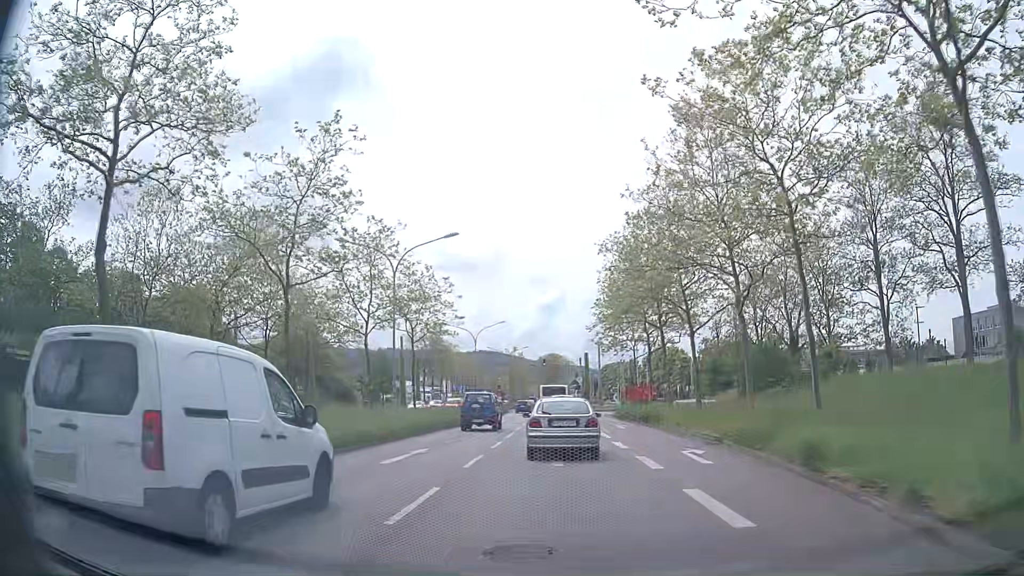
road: primary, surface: asphalt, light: Day
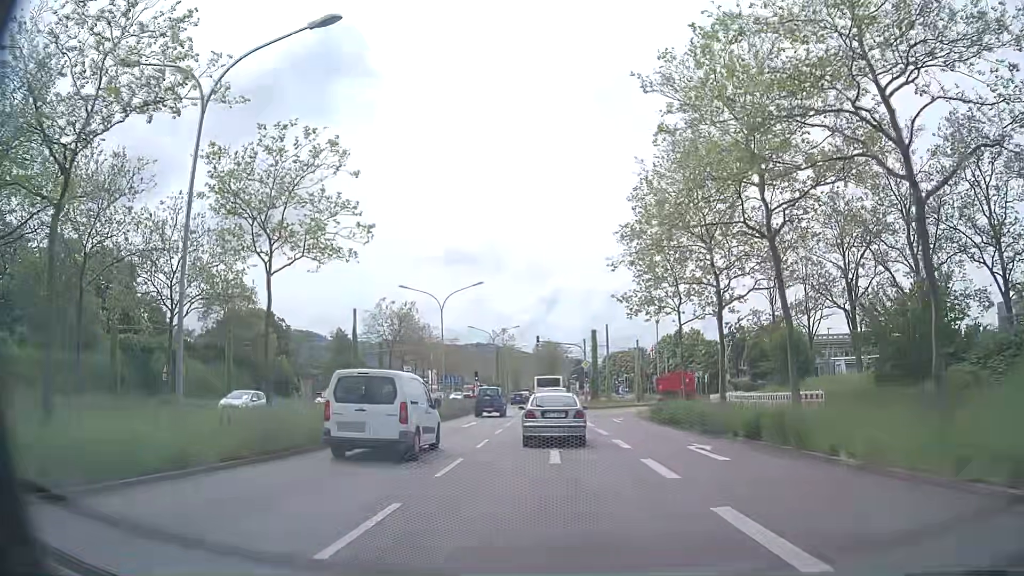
(0.0, +20.7) m; 0°
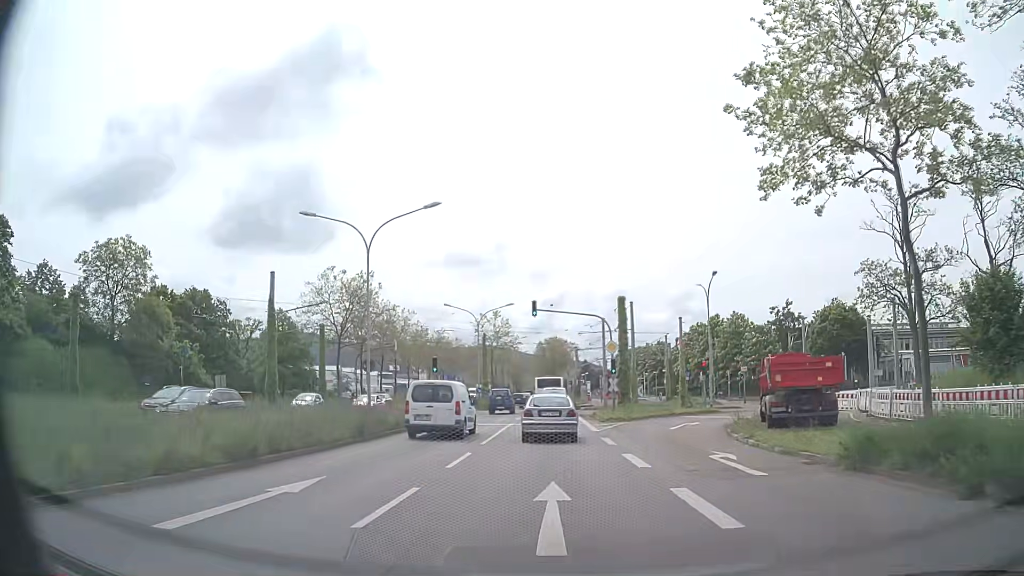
(+0.1, +22.6) m; -1°
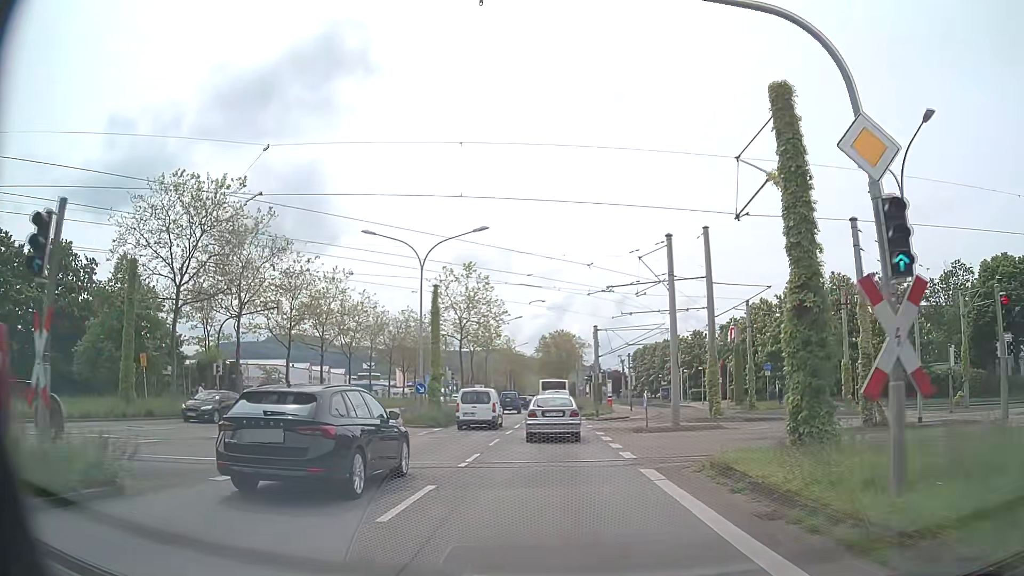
(+0.1, +29.9) m; 0°
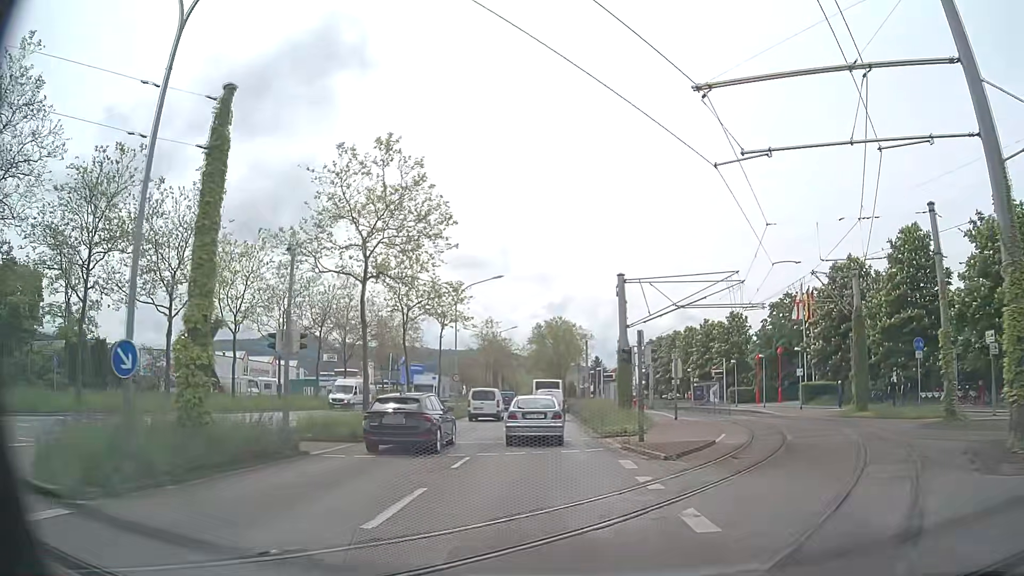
(+0.3, +24.0) m; +1°
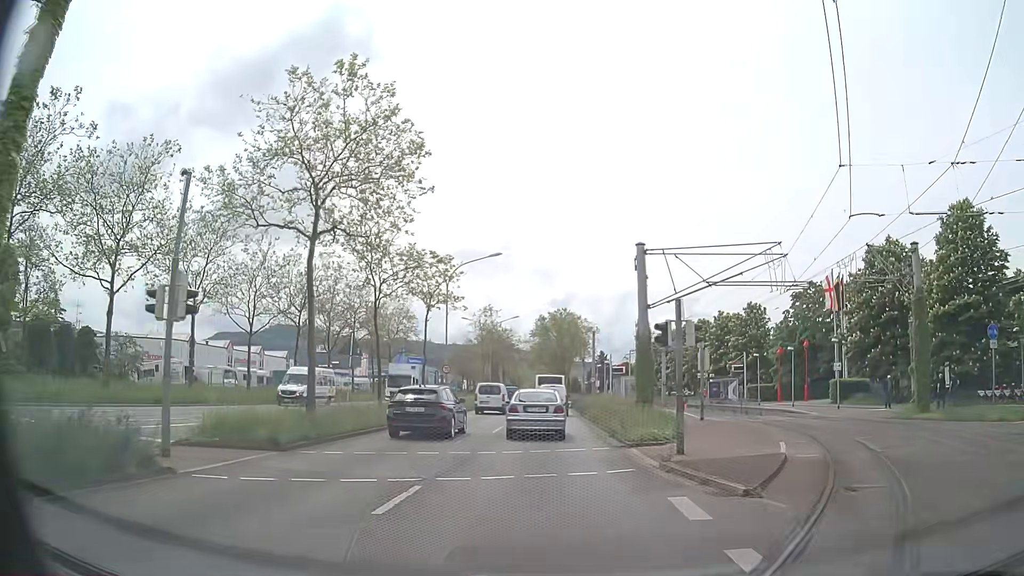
(0.0, +5.8) m; -1°
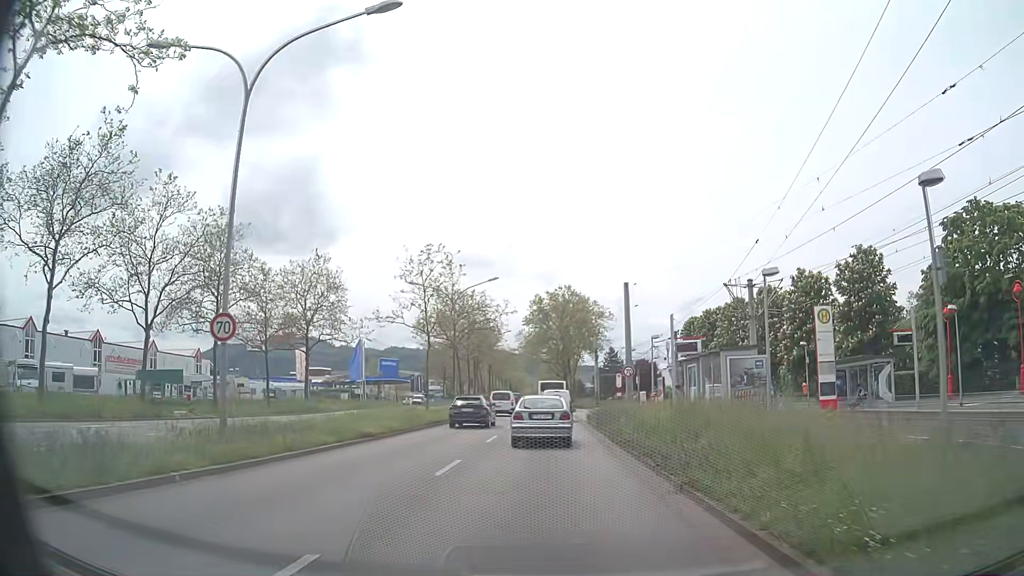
(+0.4, +28.9) m; +1°
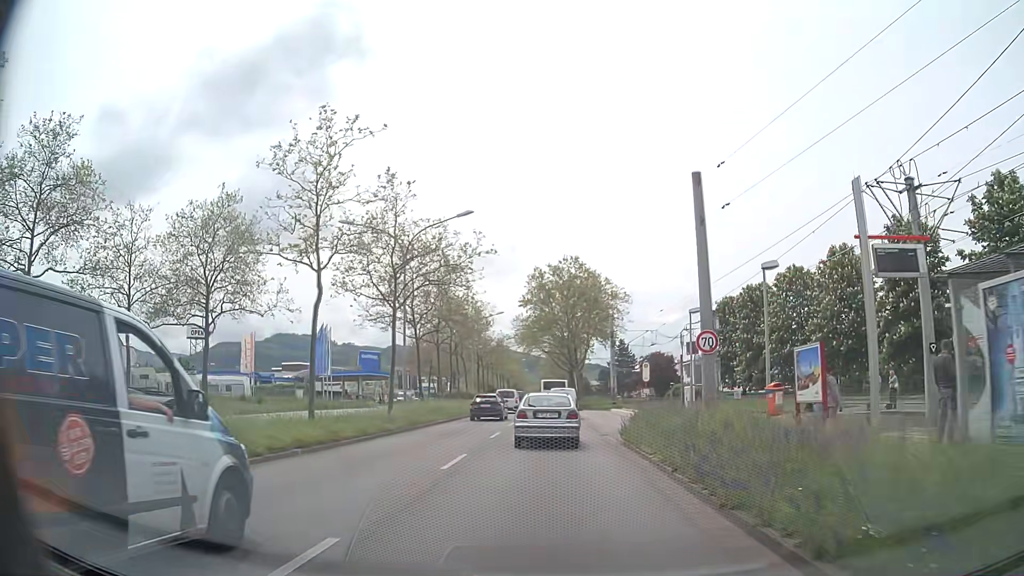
(-0.1, +17.4) m; 0°
(0, +10) (0, +20) (0, +30) (0, +40) (0, +50) (0, +60) (0, +70) (0, +80) (0, +90) (0, +100) m
